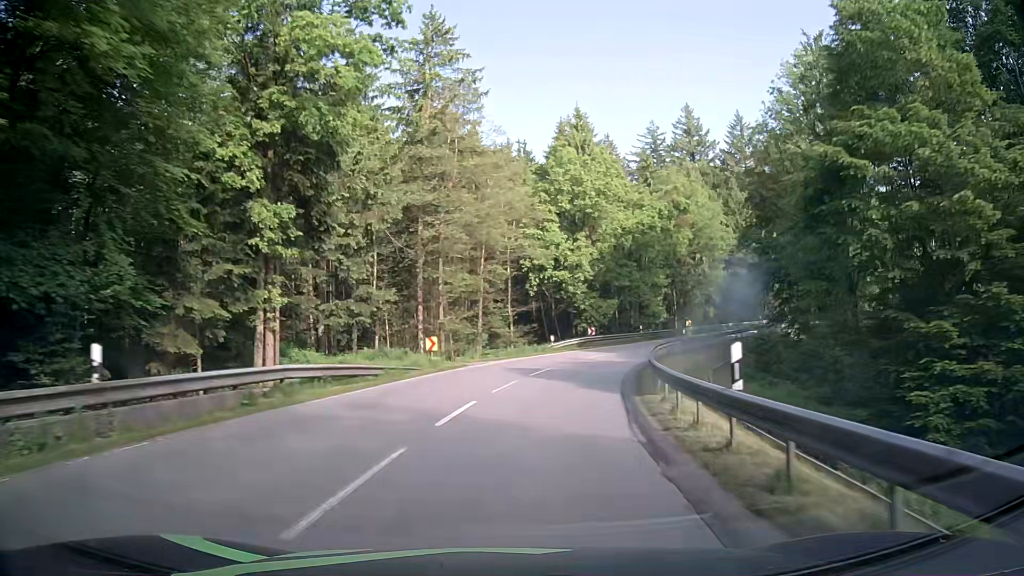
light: Day
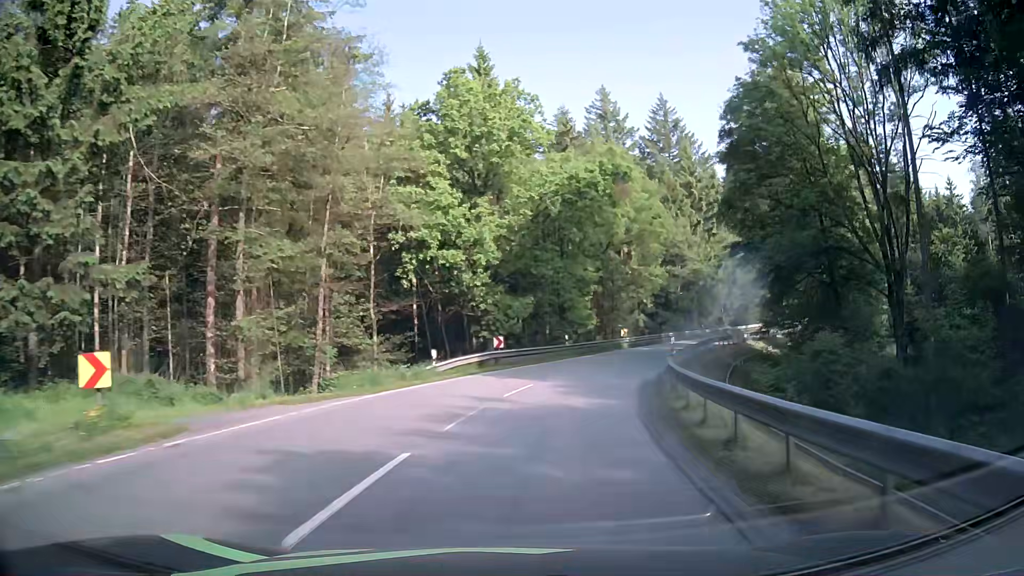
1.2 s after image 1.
(+1.3, +18.1) m; +9°
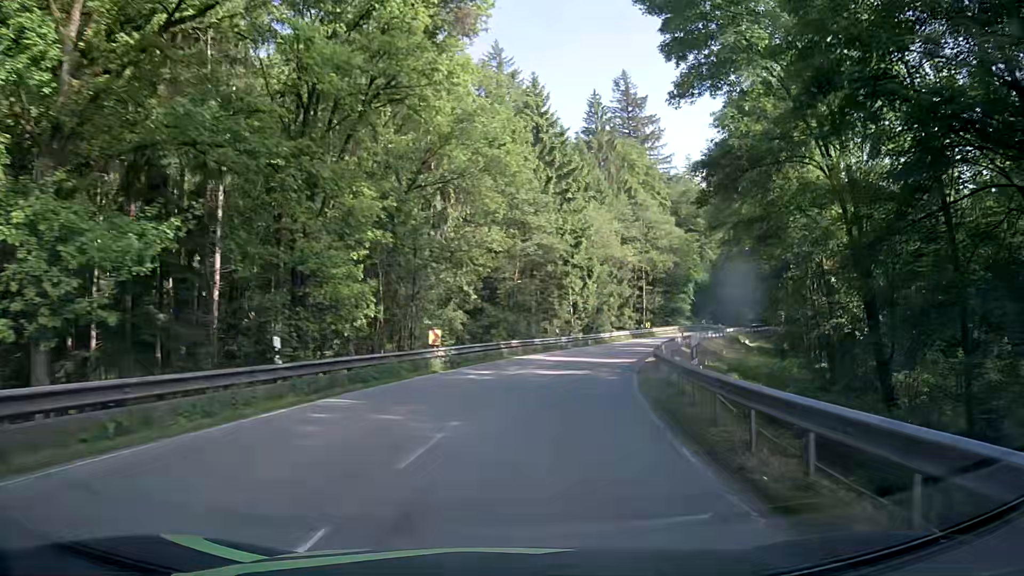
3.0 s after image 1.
(+4.0, +26.6) m; +17°
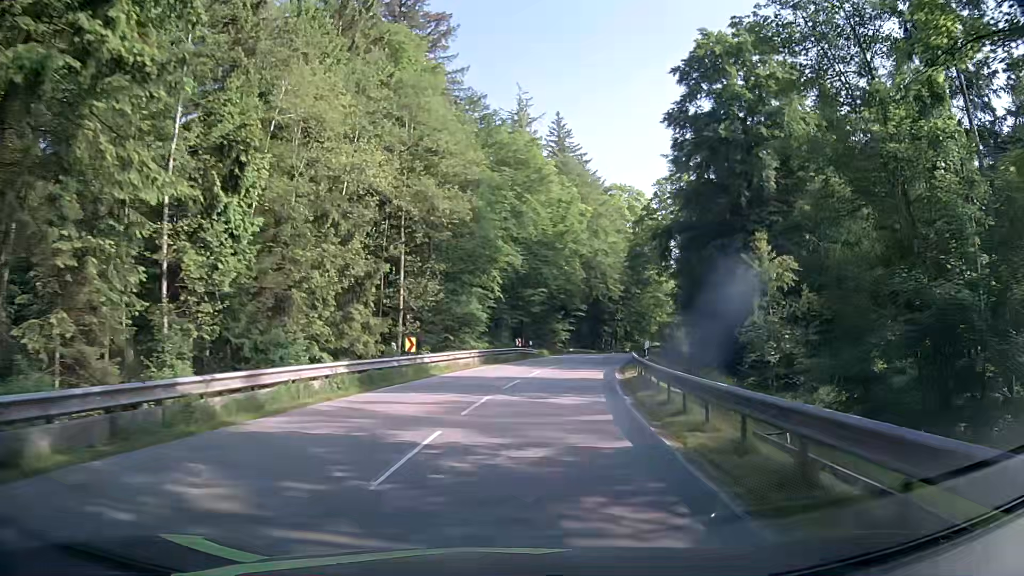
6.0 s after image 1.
(+8.8, +43.9) m; +21°
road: secondary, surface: asphalt
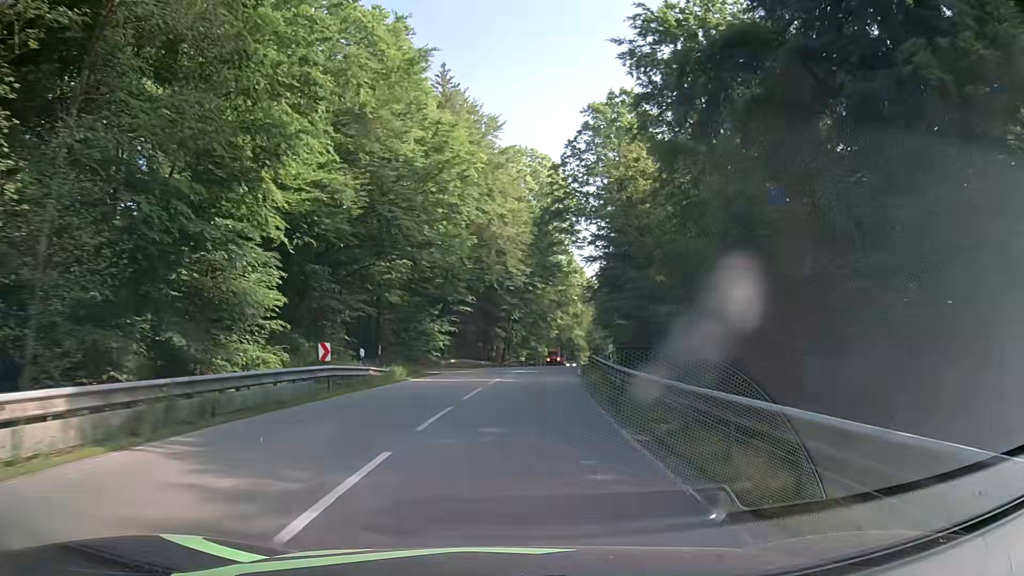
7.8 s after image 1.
(+2.5, +27.0) m; +10°
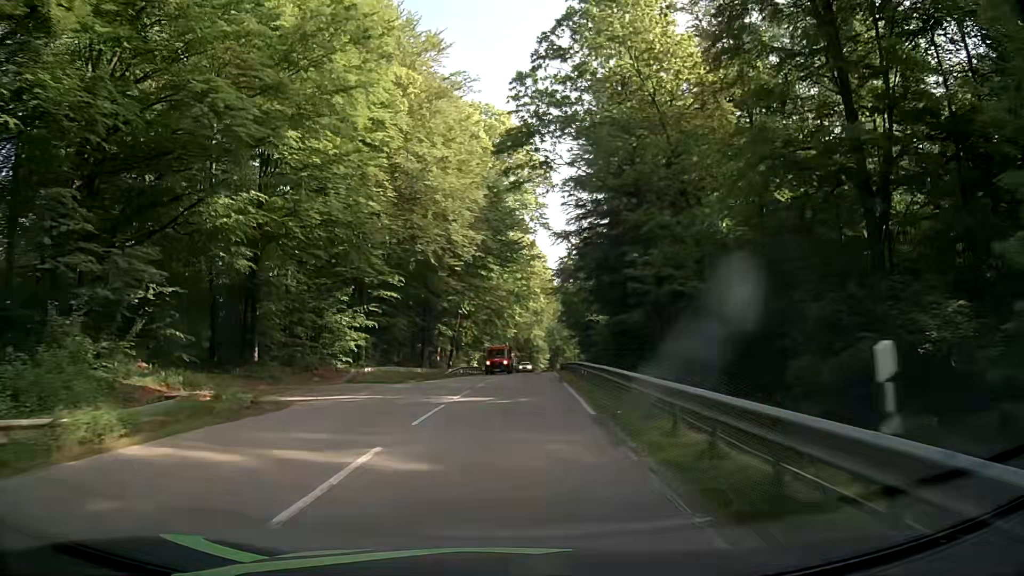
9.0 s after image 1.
(+0.7, +18.1) m; +4°
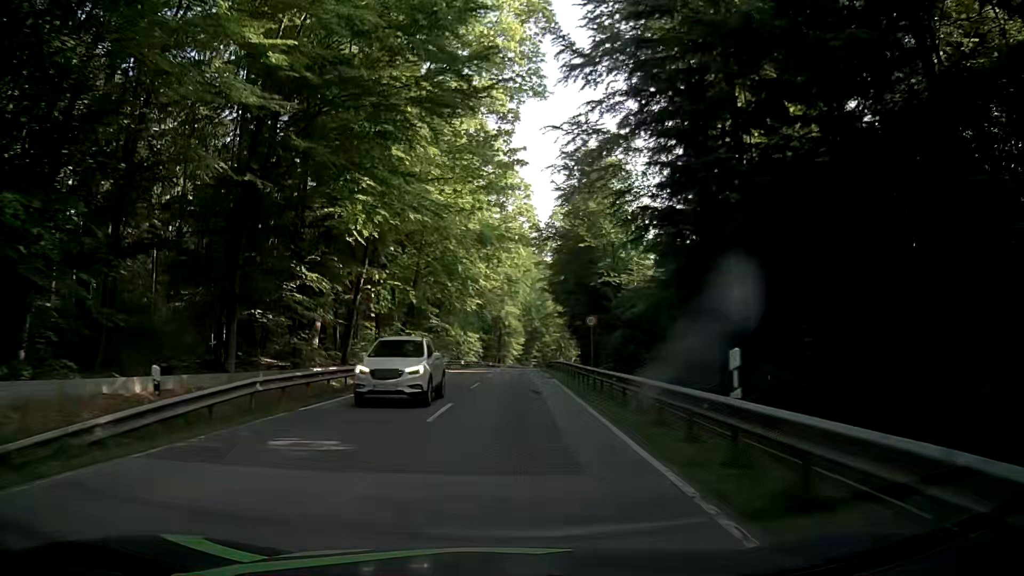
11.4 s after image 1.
(+1.1, +36.6) m; +2°
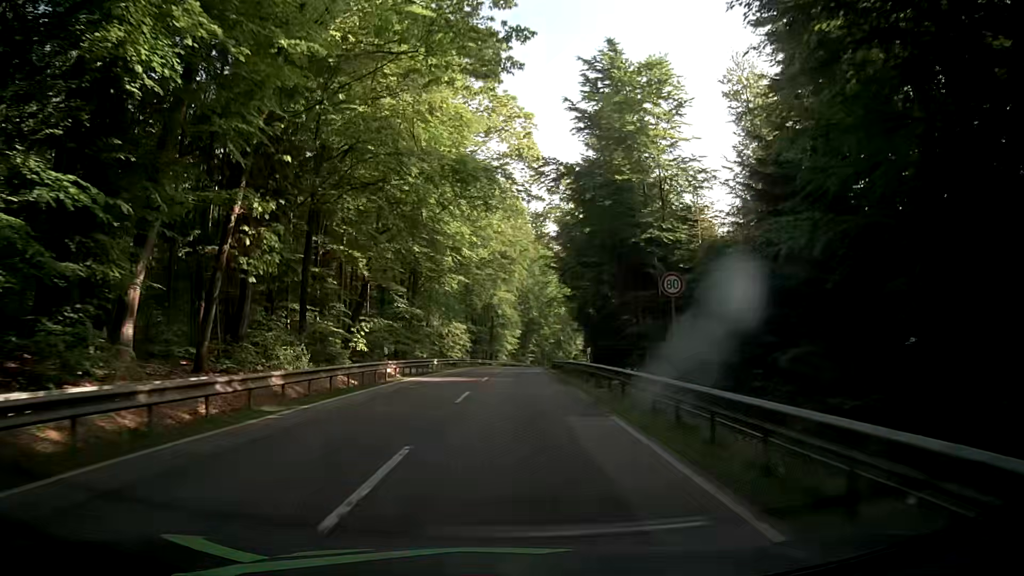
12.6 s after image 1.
(+0.3, +18.6) m; +1°
(0, +10) (0, +20) (0, +30) (0, +40) (+1, +50) (+1, +60) (+1, +70) (+2, +80) (+4, +90) (+5, +100) m
